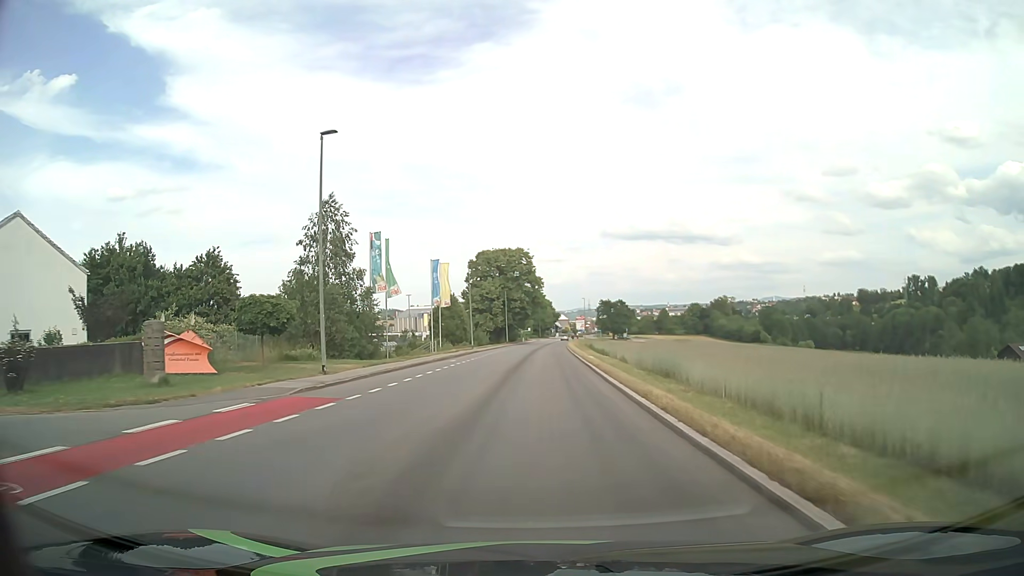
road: tertiary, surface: asphalt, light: Day
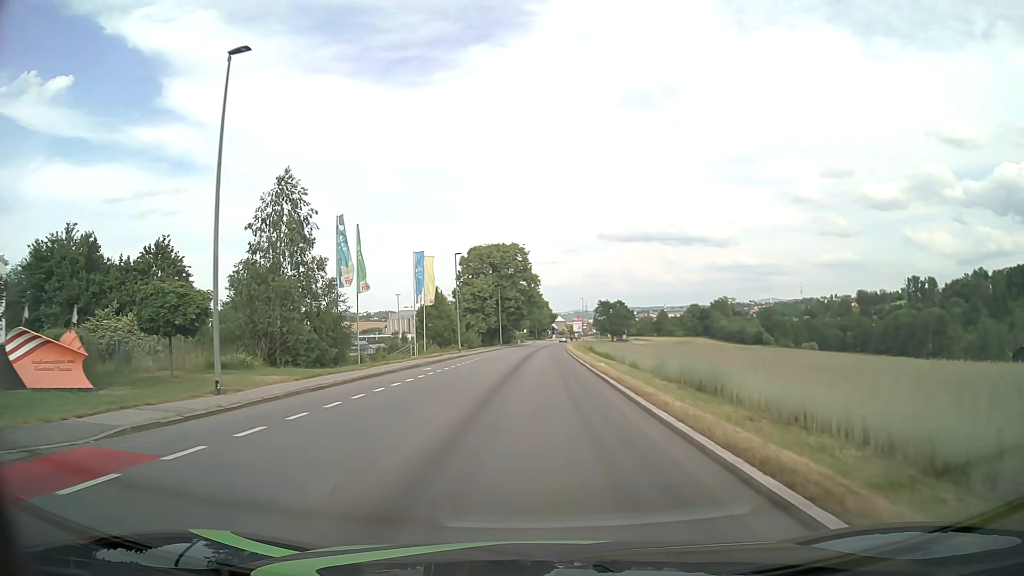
(0.0, +7.5) m; 0°
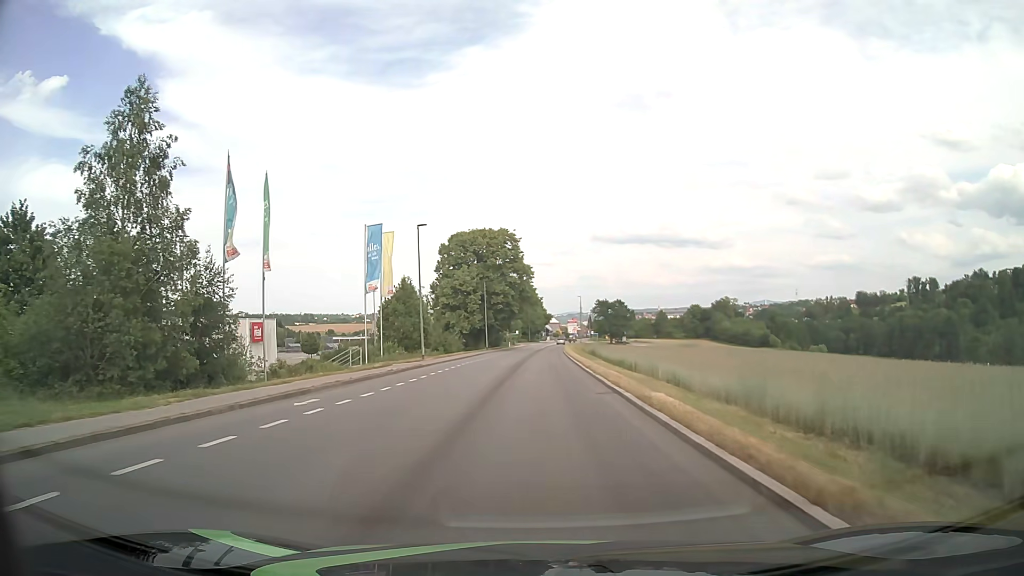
(+0.1, +15.0) m; +1°
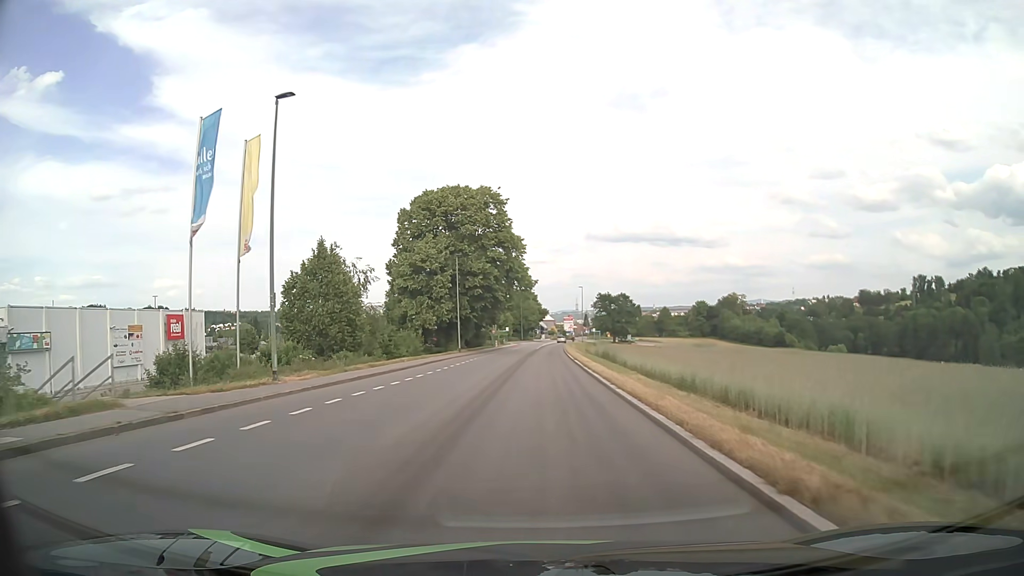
(+0.1, +22.6) m; 0°
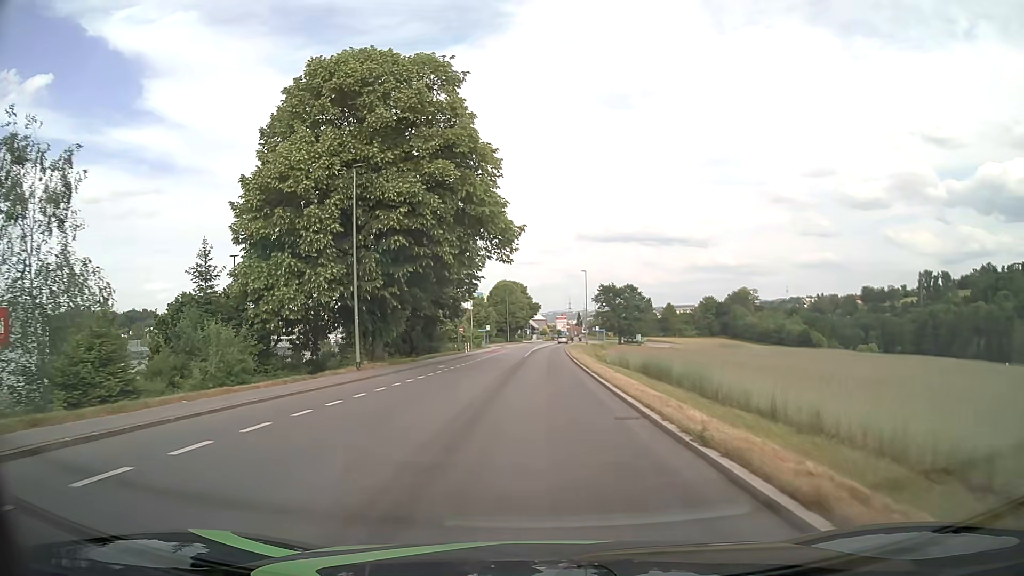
(+0.2, +30.3) m; +1°
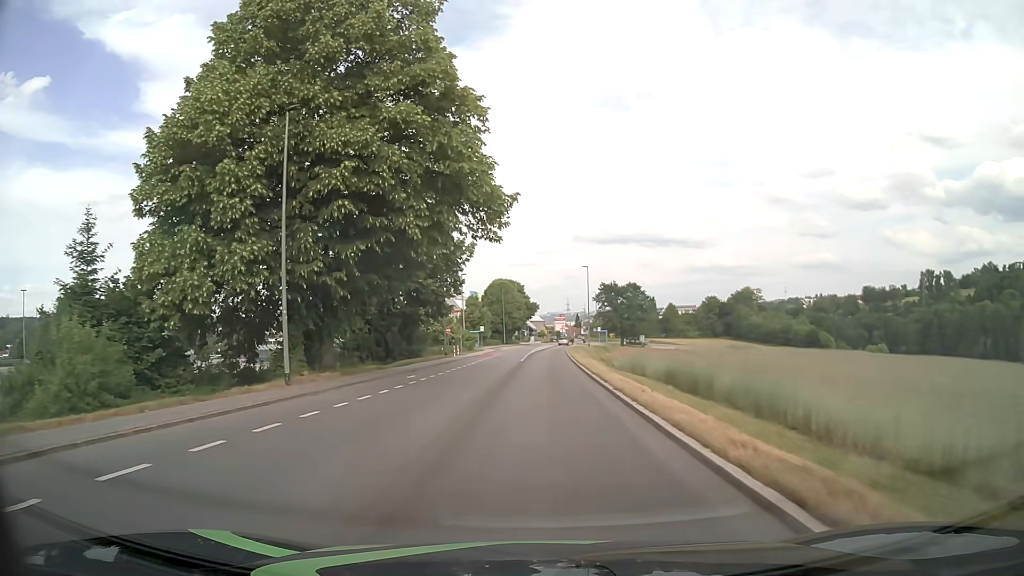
(0.0, +7.6) m; 0°
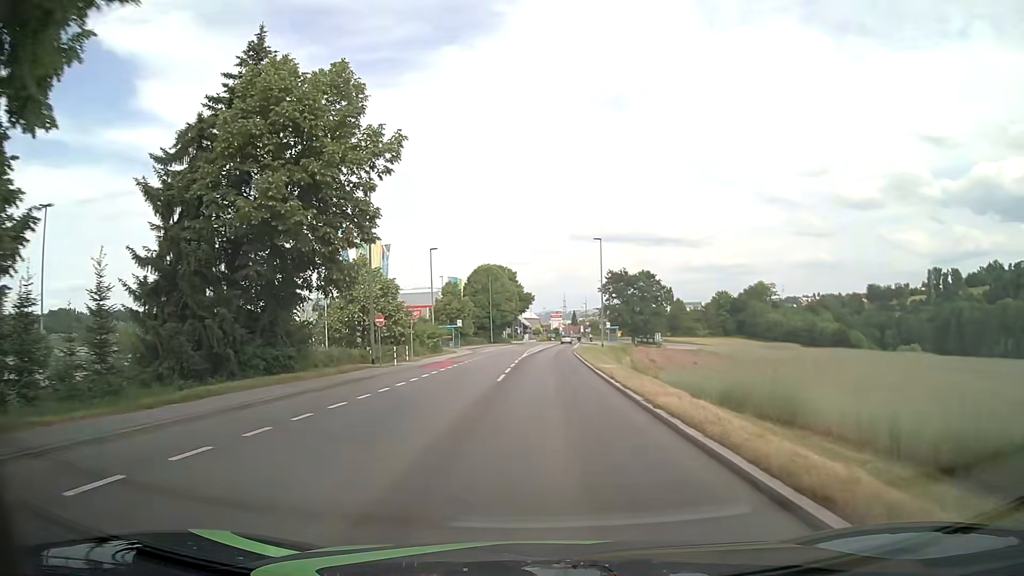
(0.0, +22.8) m; 0°
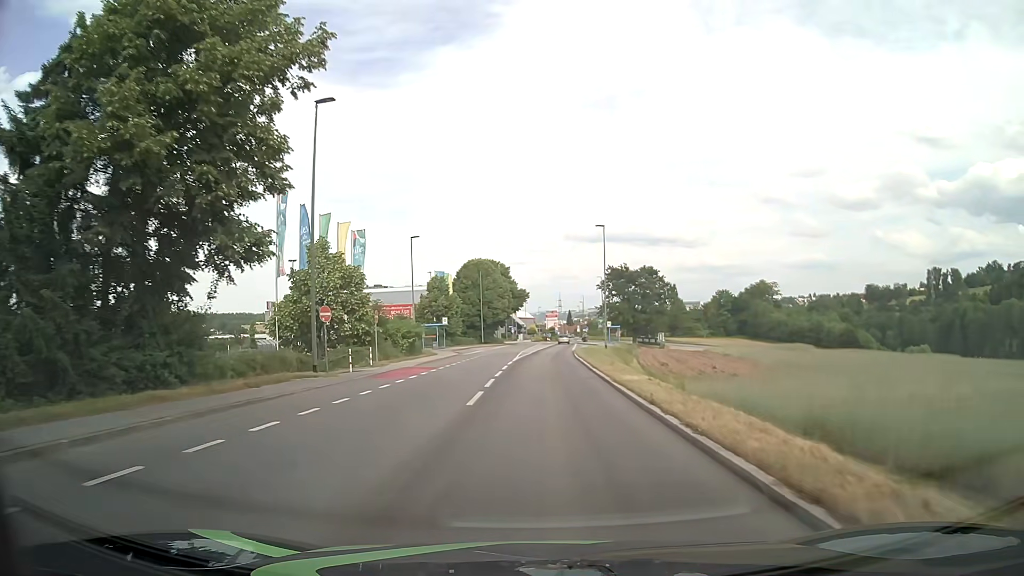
(0.0, +7.6) m; 0°
(0, +10) (0, +20) (0, +30) (+1, +40) (+1, +50) (+2, +60) (+2, +70) (+3, +80) (+4, +90) (+4, +100) m
